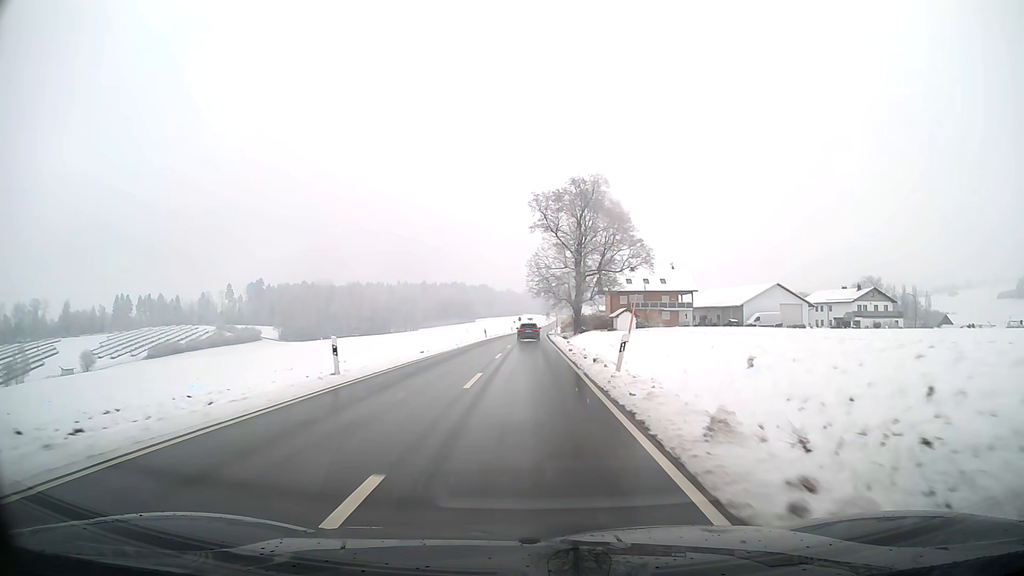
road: secondary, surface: asphalt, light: Day
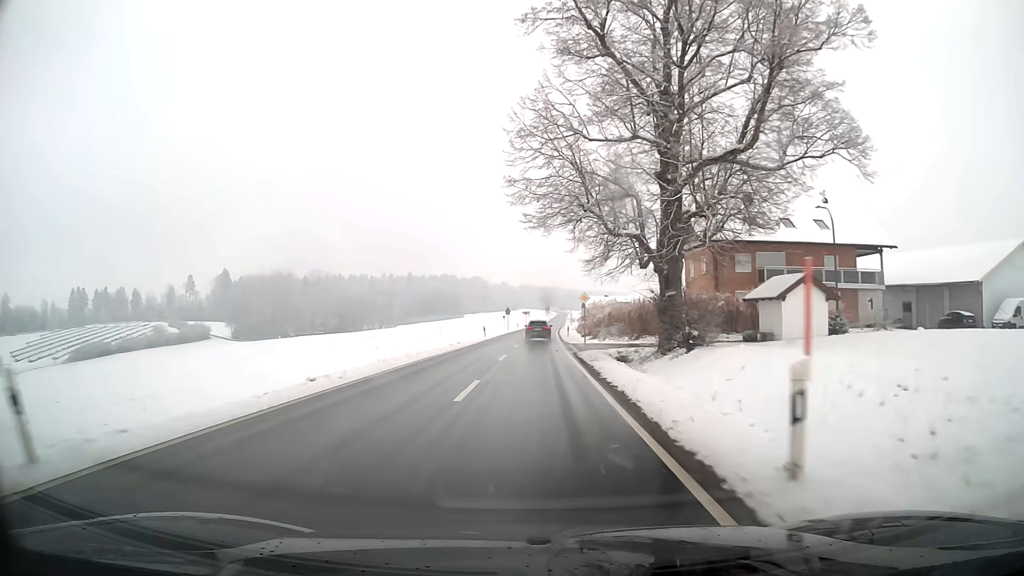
(+0.1, +62.5) m; 0°
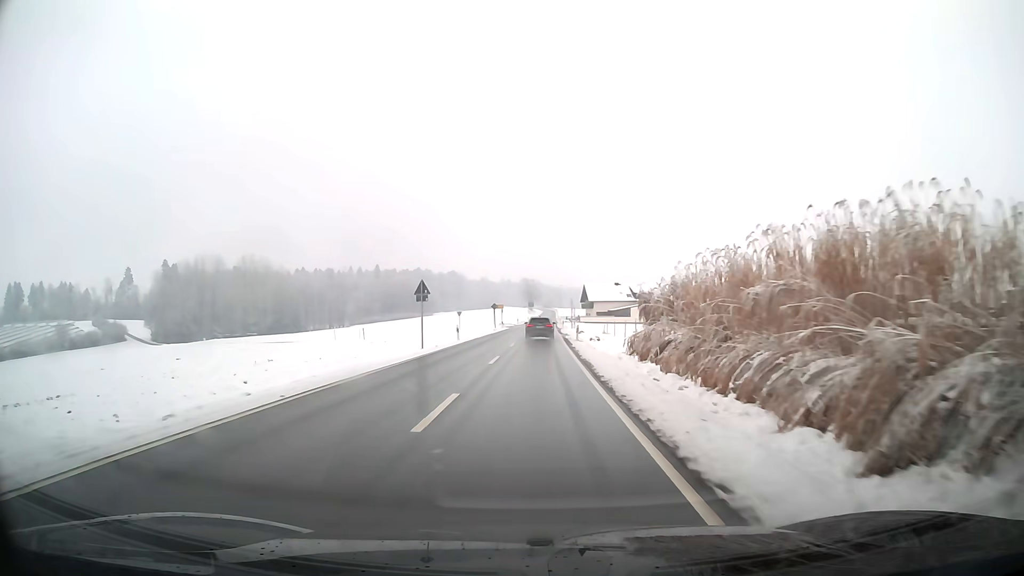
(+1.0, +63.2) m; +2°
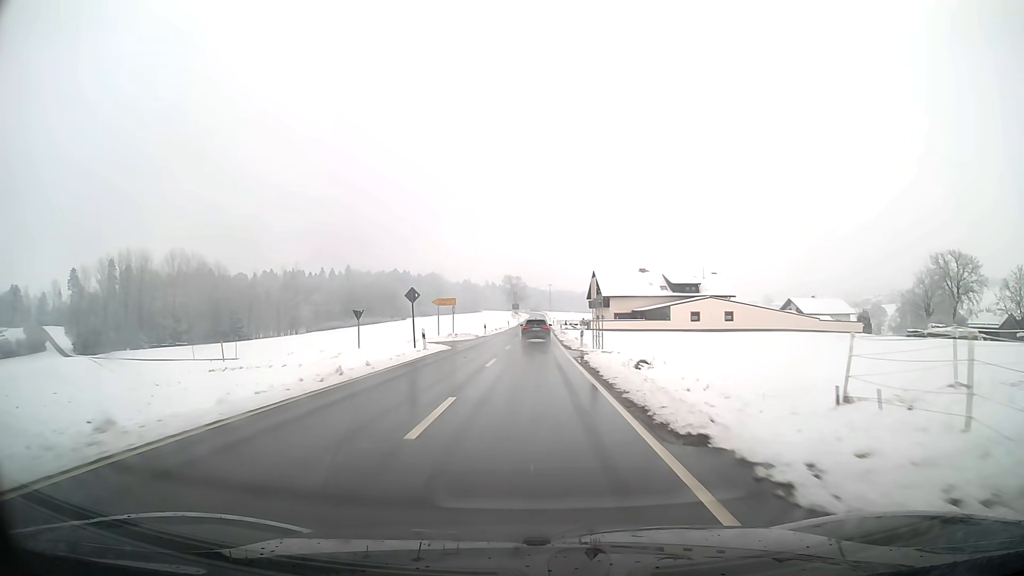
(+0.5, +48.4) m; +1°
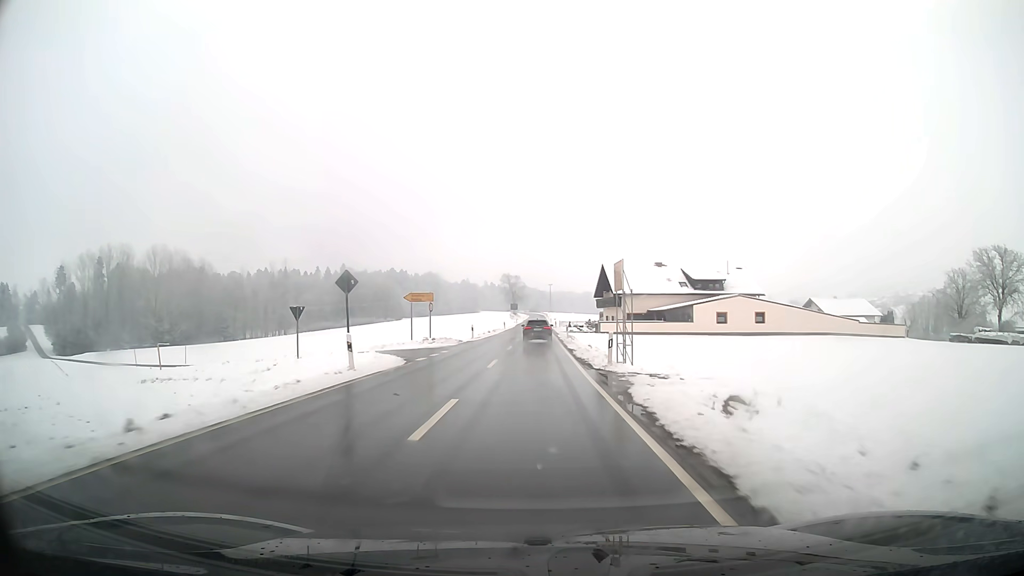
(0.0, +12.0) m; 0°
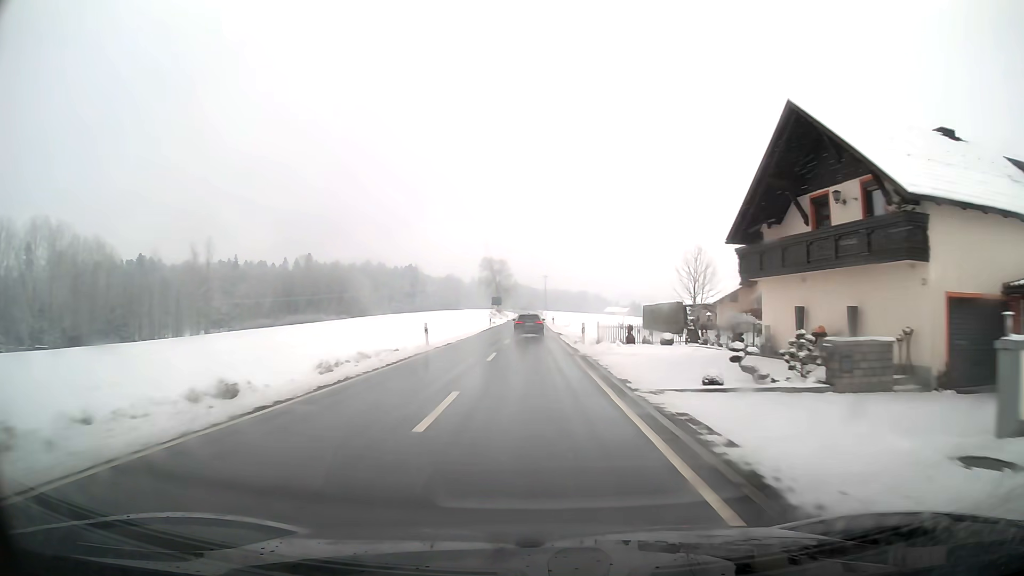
(+0.4, +59.7) m; +1°
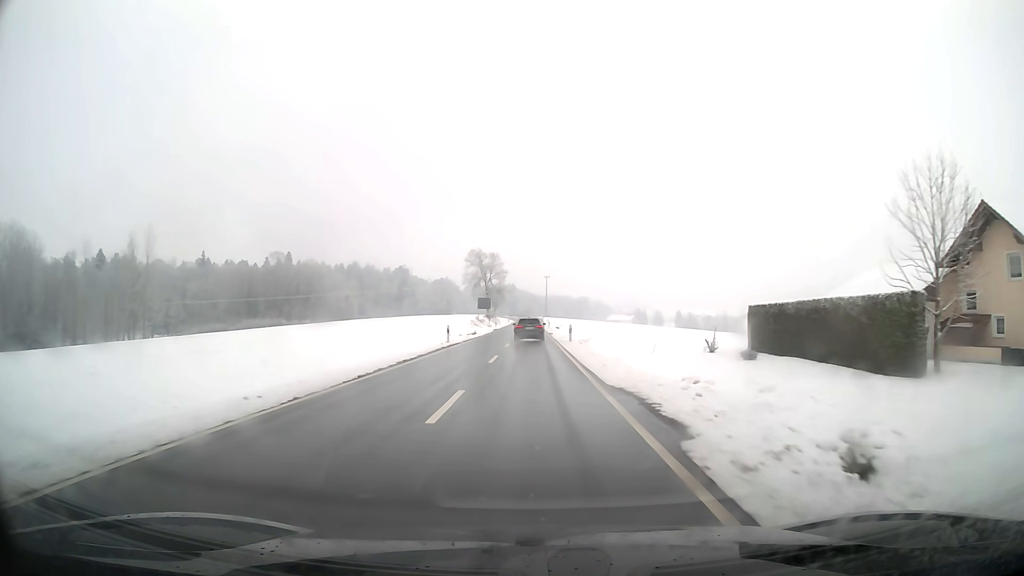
(0.0, +35.3) m; 0°
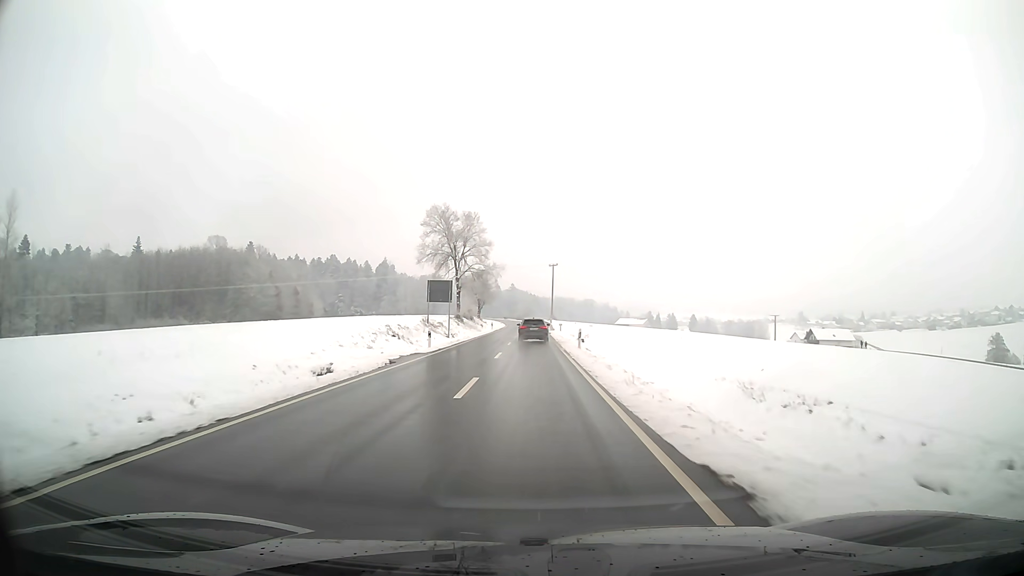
(-0.1, +57.0) m; 0°
